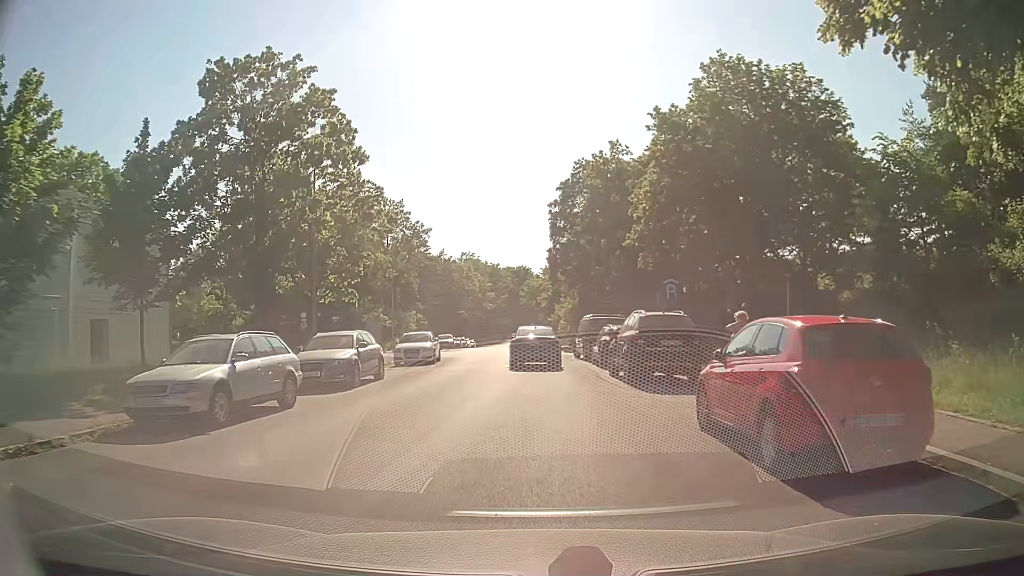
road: residential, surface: asphalt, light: Day
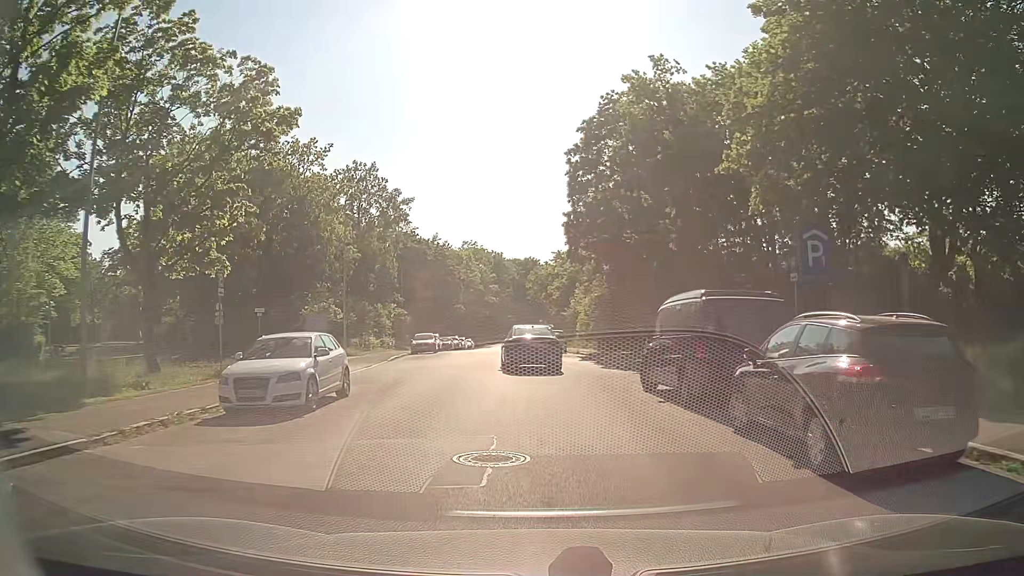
(-0.4, +17.5) m; -1°
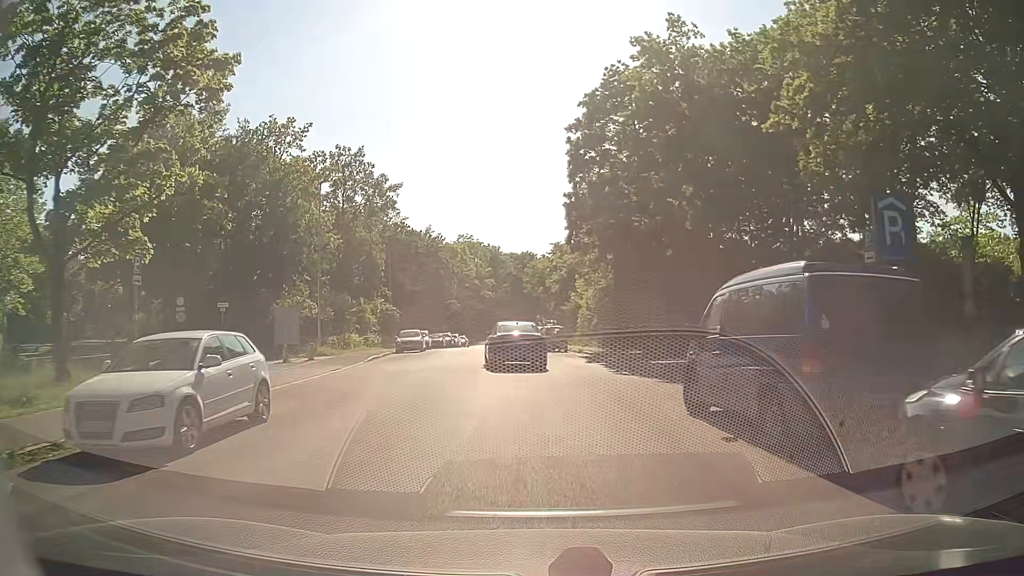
(0.0, +4.5) m; 0°
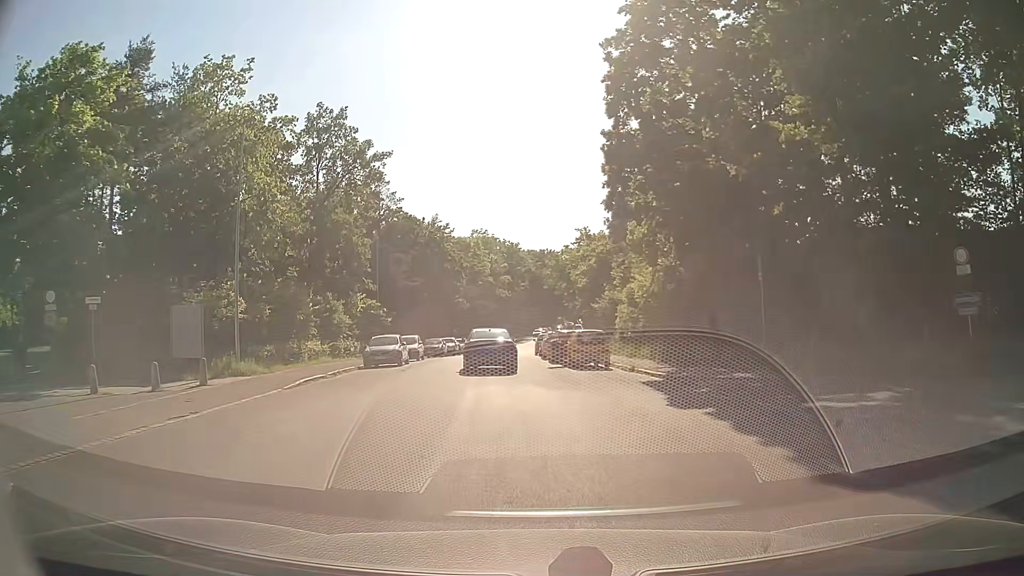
(+0.1, +12.6) m; 0°
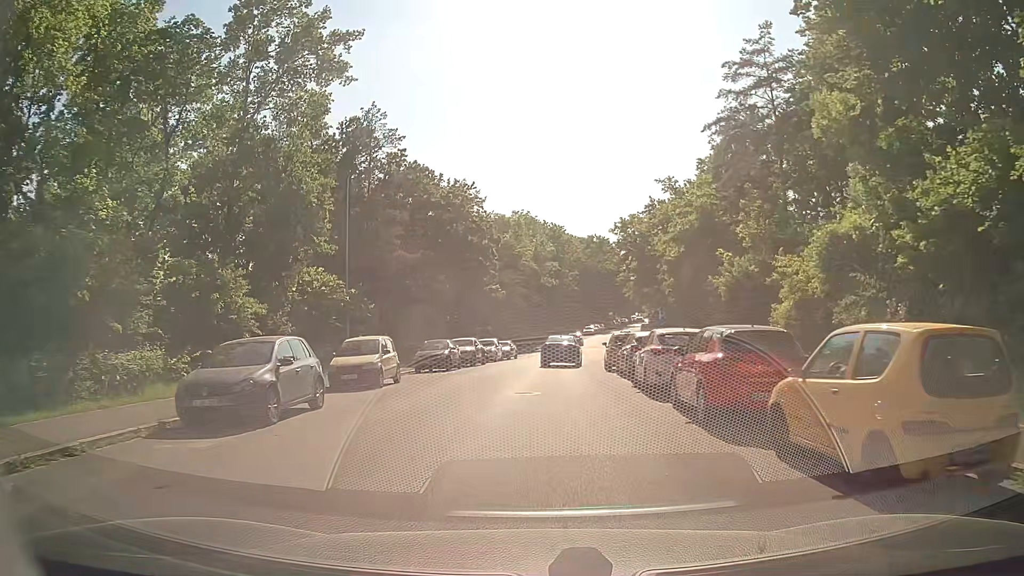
(-1.3, +20.0) m; -4°
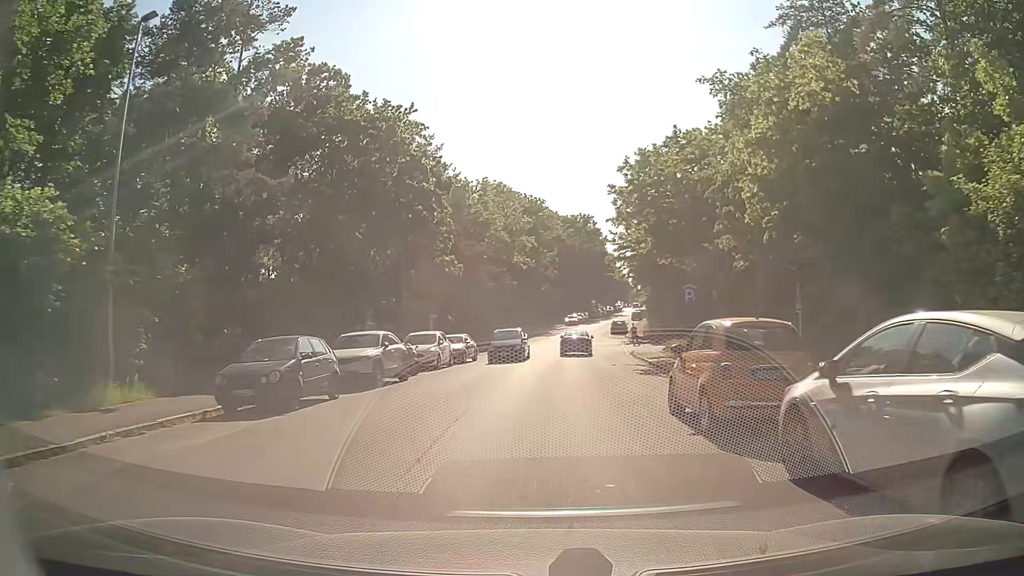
(+0.1, +17.7) m; +1°
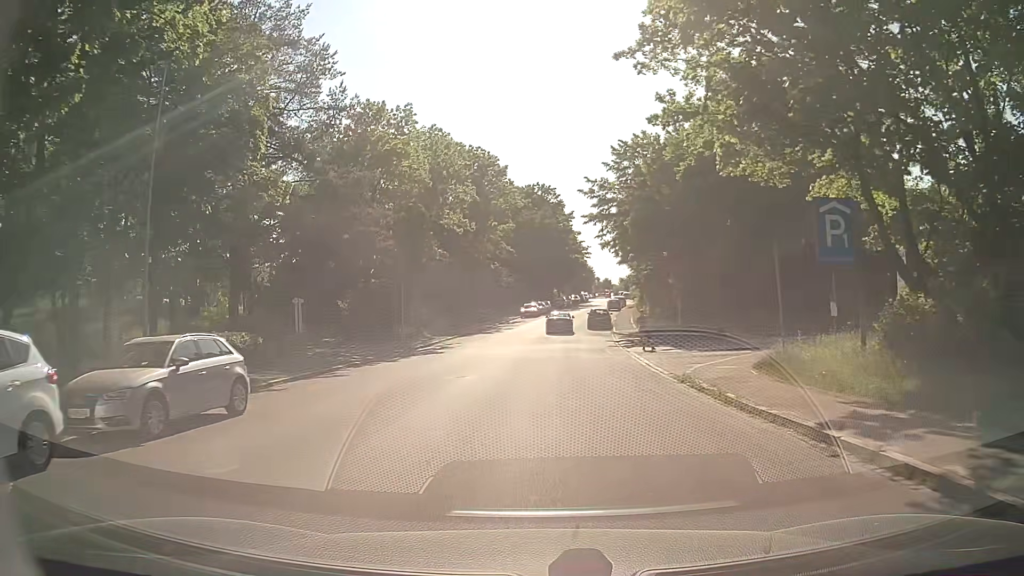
(+1.6, +24.5) m; +4°
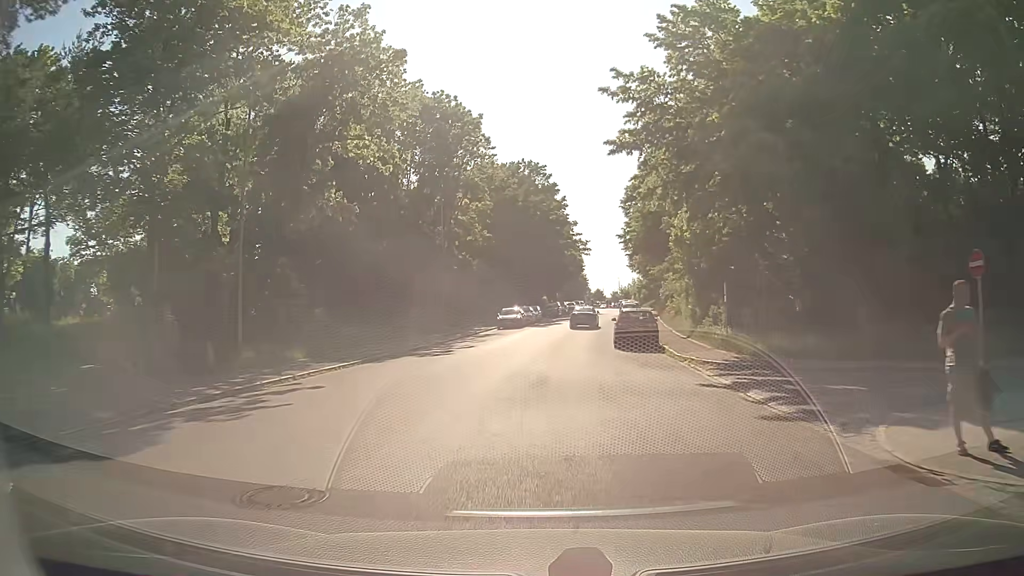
(+0.3, +23.7) m; +1°
(0, +10) (0, +20) (+1, +30) (+3, +40) (+4, +50) (+6, +60) (+7, +69) (+9, +79) (+11, +89) (+13, +99) m
